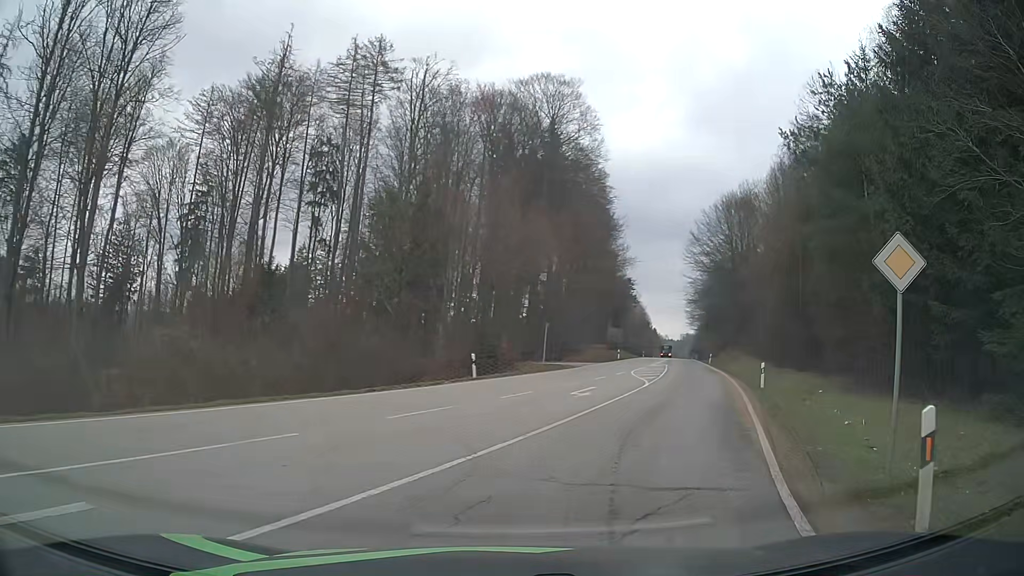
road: secondary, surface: asphalt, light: Day
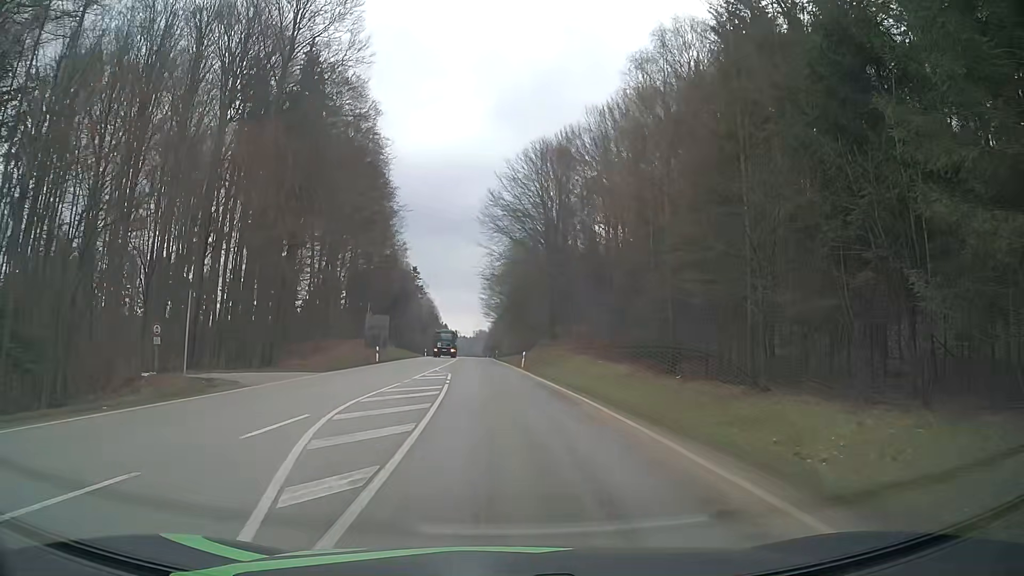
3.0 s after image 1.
(+6.7, +26.2) m; +19°
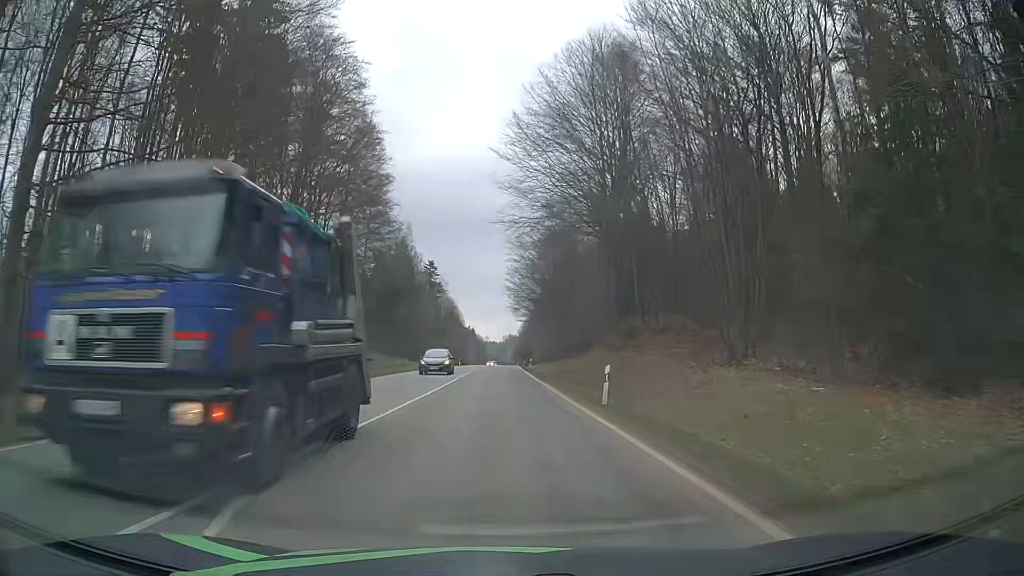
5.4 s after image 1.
(-0.6, +28.4) m; -2°
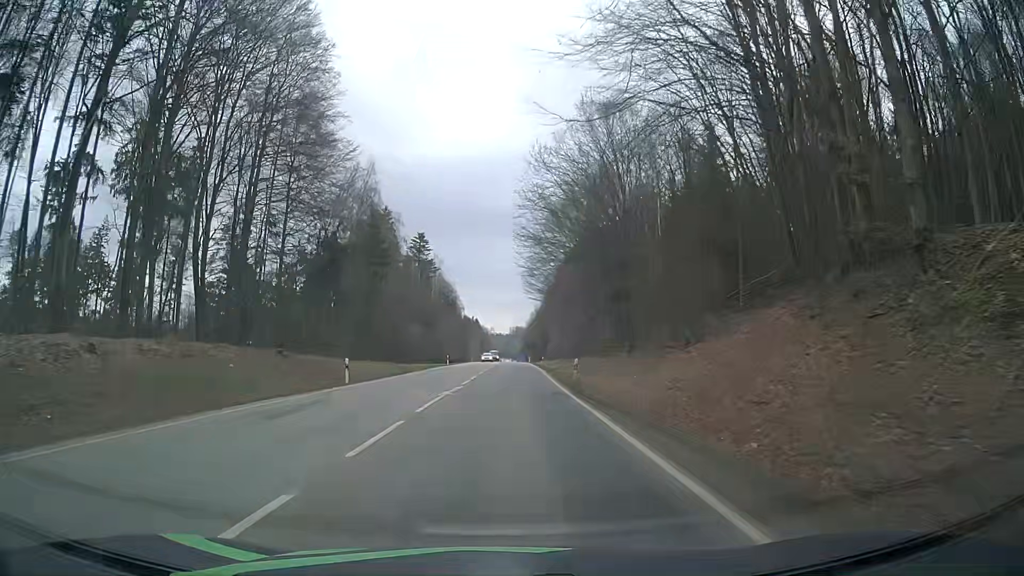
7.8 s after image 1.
(-0.4, +33.7) m; -1°
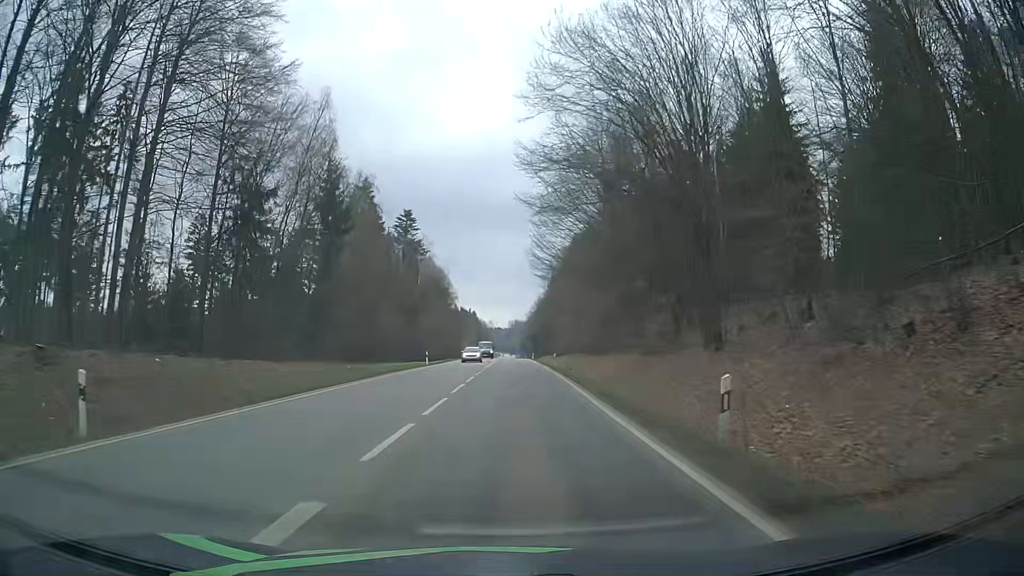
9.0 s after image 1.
(0.0, +18.6) m; 0°
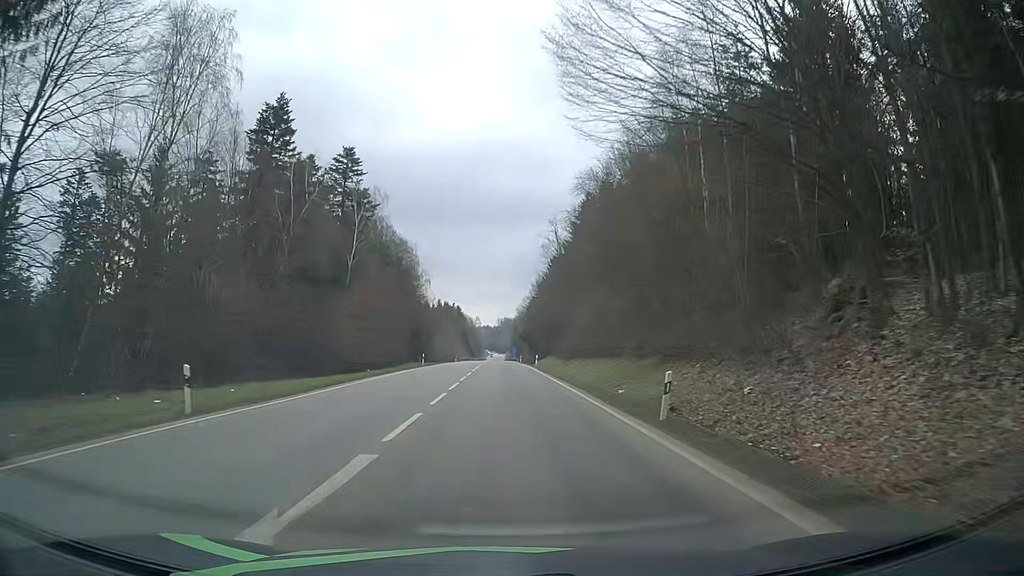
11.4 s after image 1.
(+0.2, +40.5) m; 0°
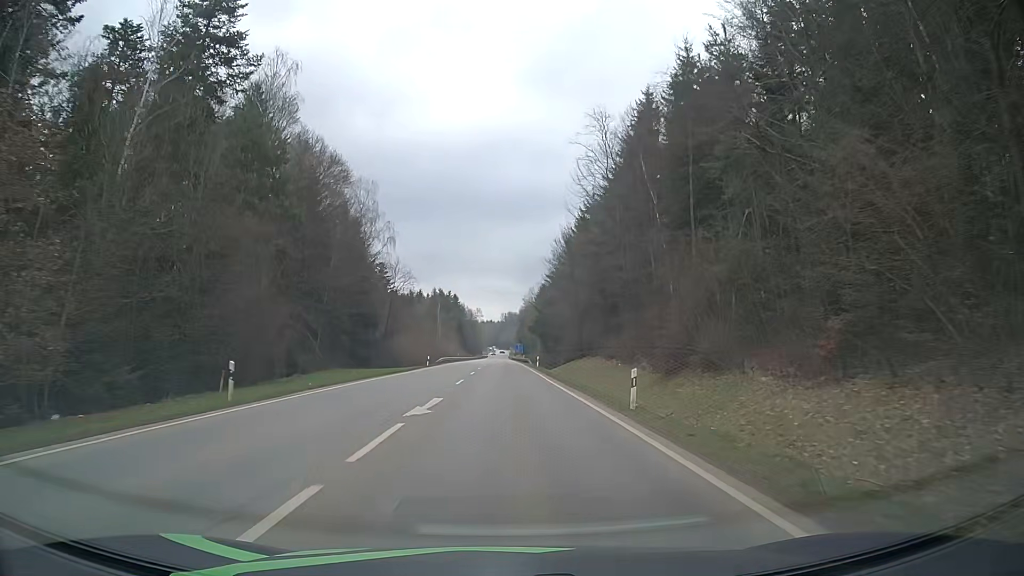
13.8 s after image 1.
(-0.1, +44.2) m; -1°
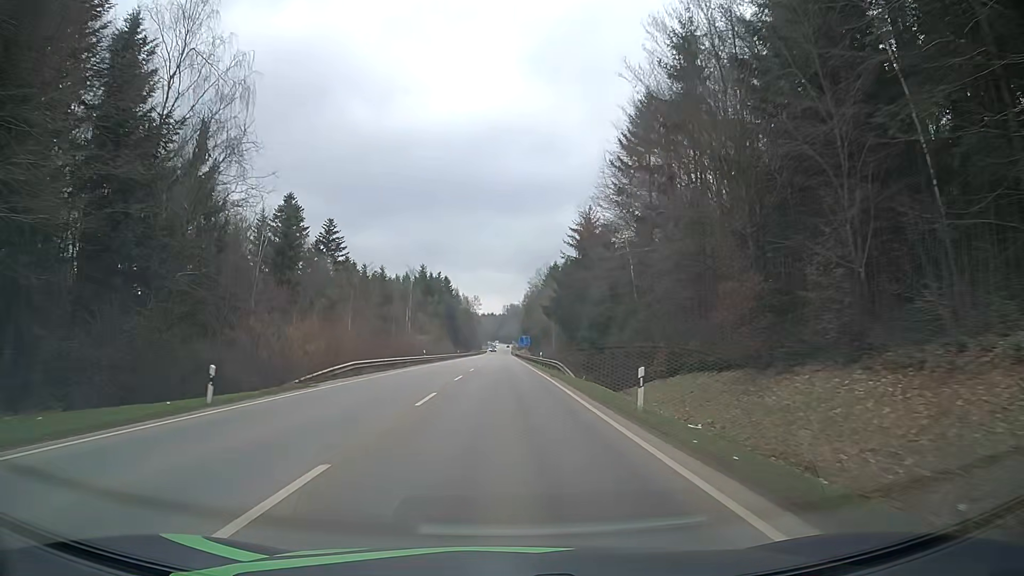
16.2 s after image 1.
(+0.3, +47.7) m; 0°
(0, +10) (0, +20) (0, +30) (0, +40) (0, +50) (0, +60) (0, +70) (0, +80) (0, +90) (0, +100) m
